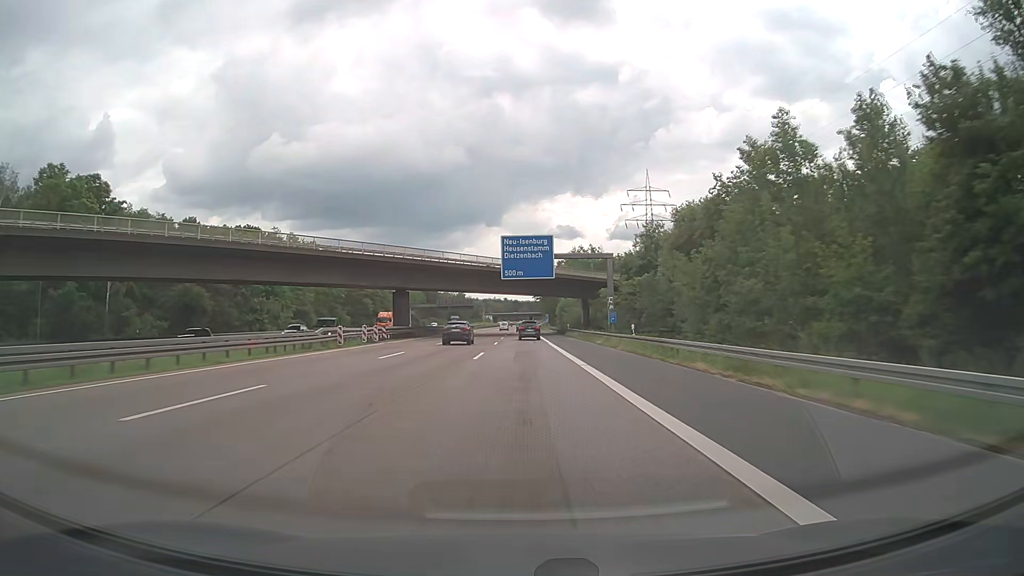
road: motorway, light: Day
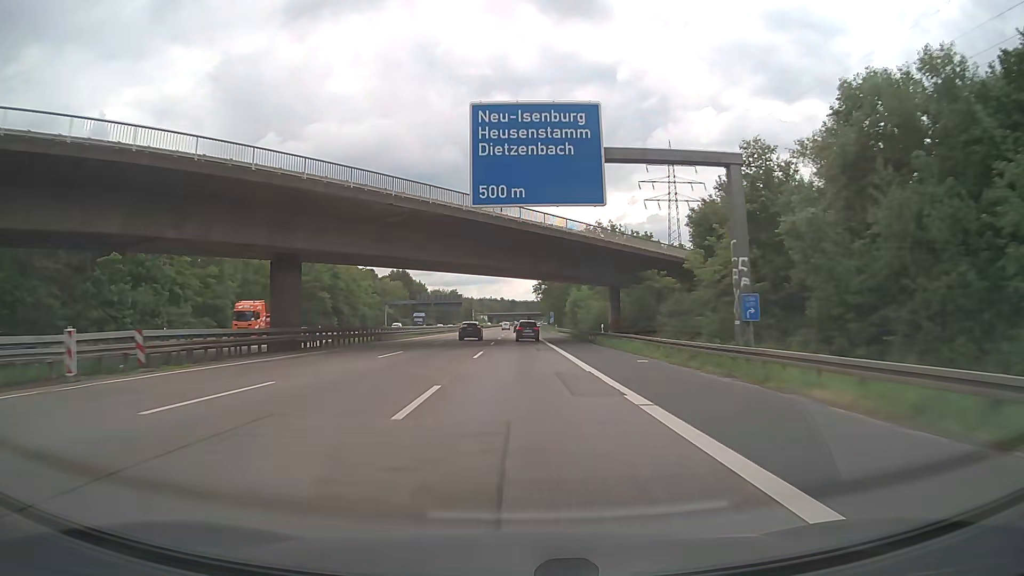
(+0.1, +35.7) m; 0°
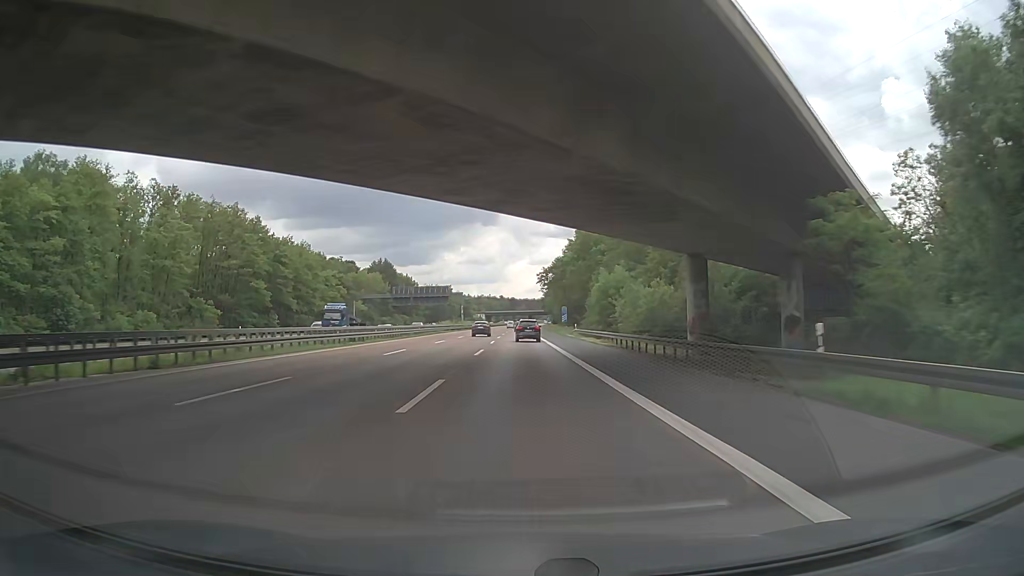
(0.0, +34.6) m; 0°
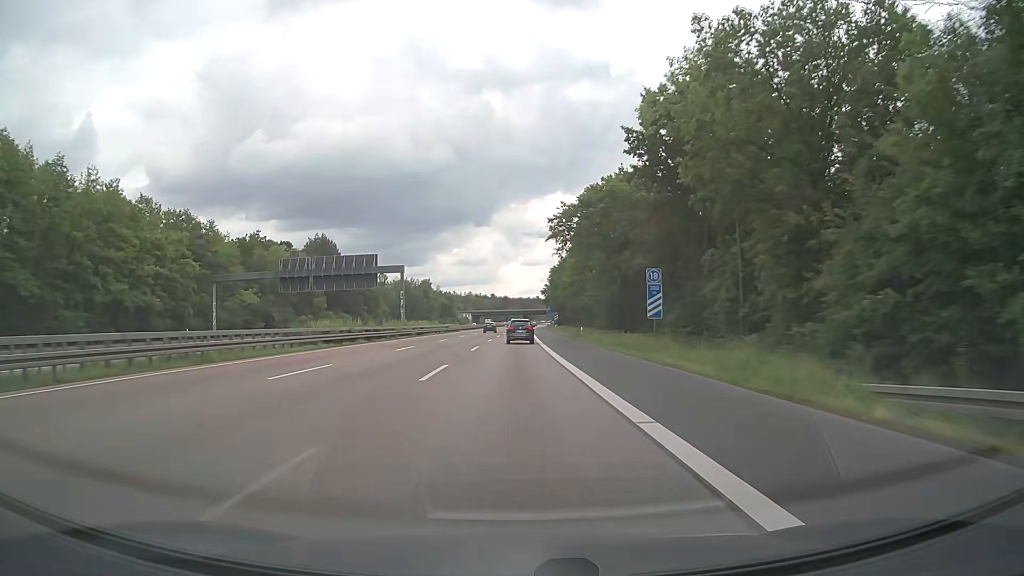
(-0.2, +66.0) m; 0°
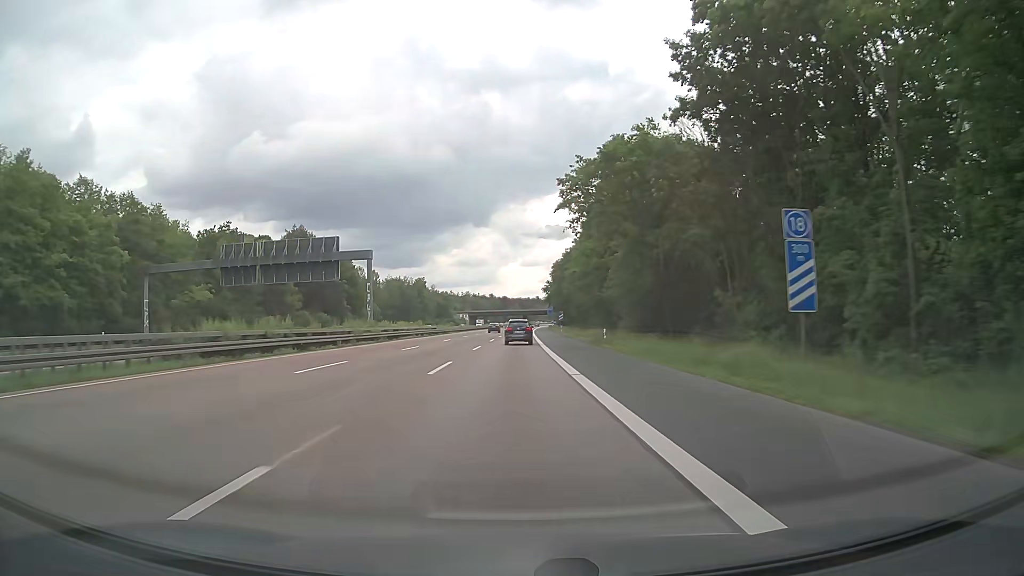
(0.0, +15.9) m; 0°
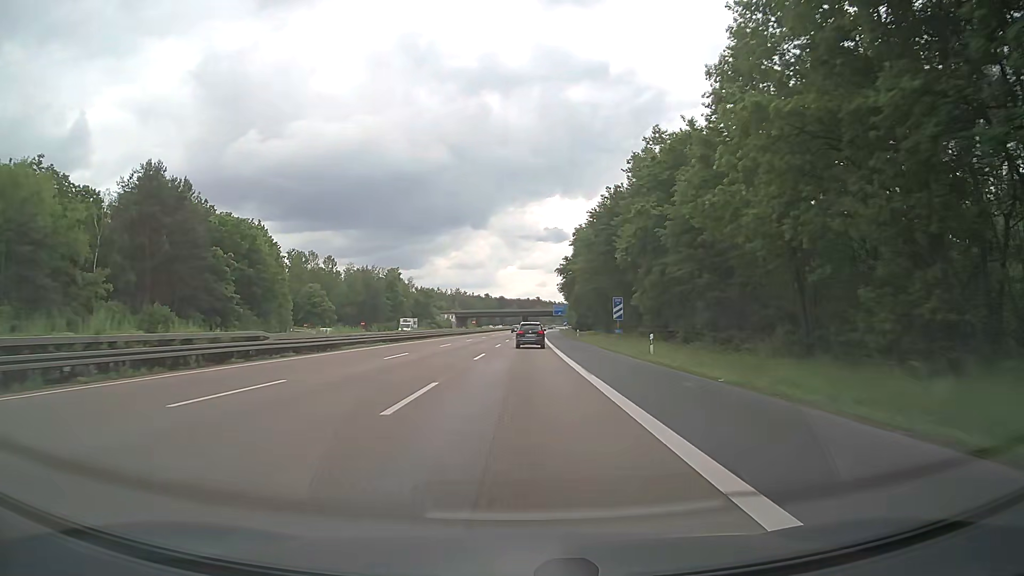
(-0.1, +62.1) m; 0°
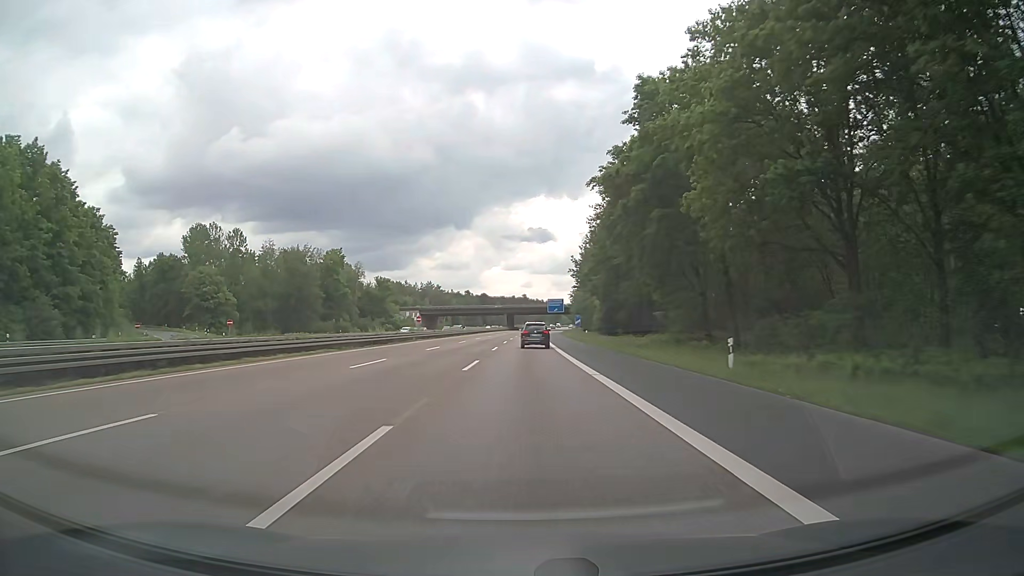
(+0.7, +60.8) m; +1°
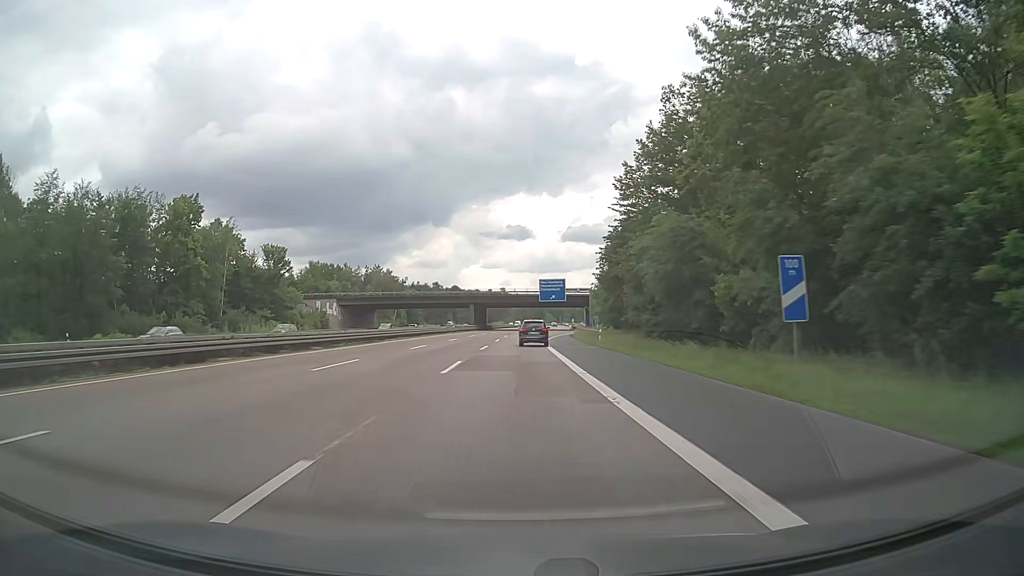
(+1.3, +74.7) m; +2°
(0, +10) (0, +20) (0, +30) (+1, +40) (+1, +50) (+2, +60) (+3, +70) (+4, +80) (+5, +90) (+6, +100) m
